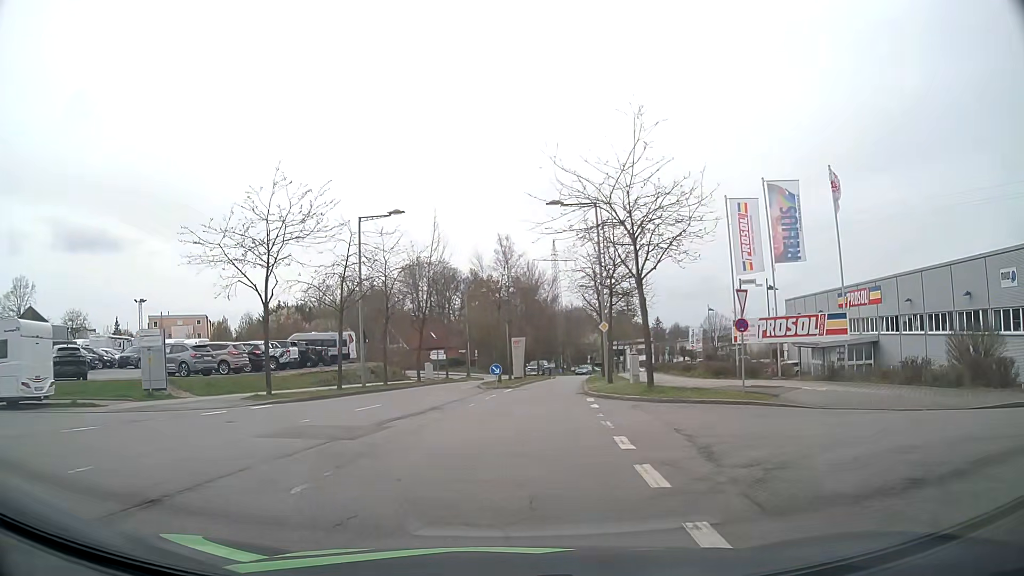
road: residential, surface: asphalt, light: Day
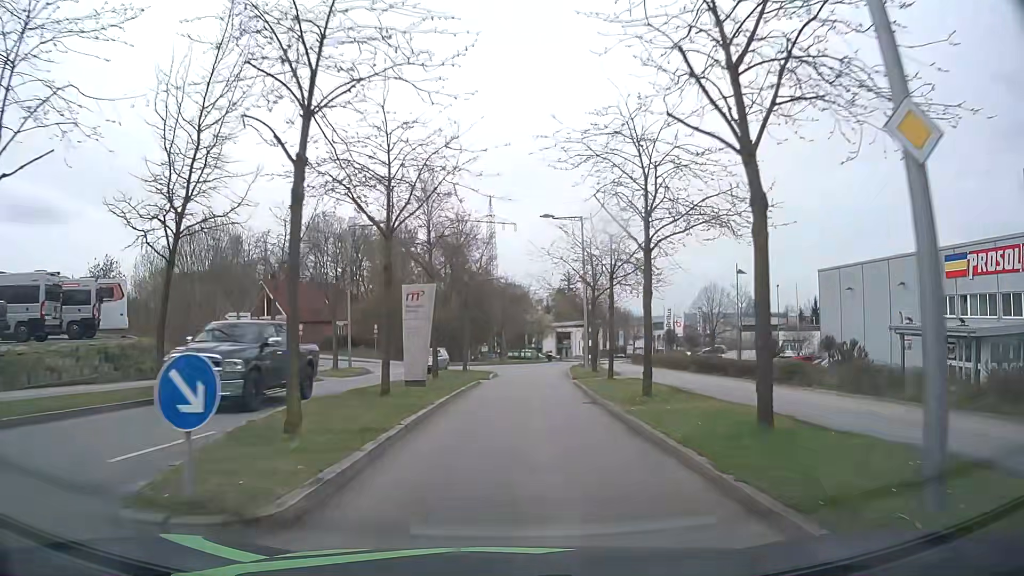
(+1.1, +29.6) m; +6°
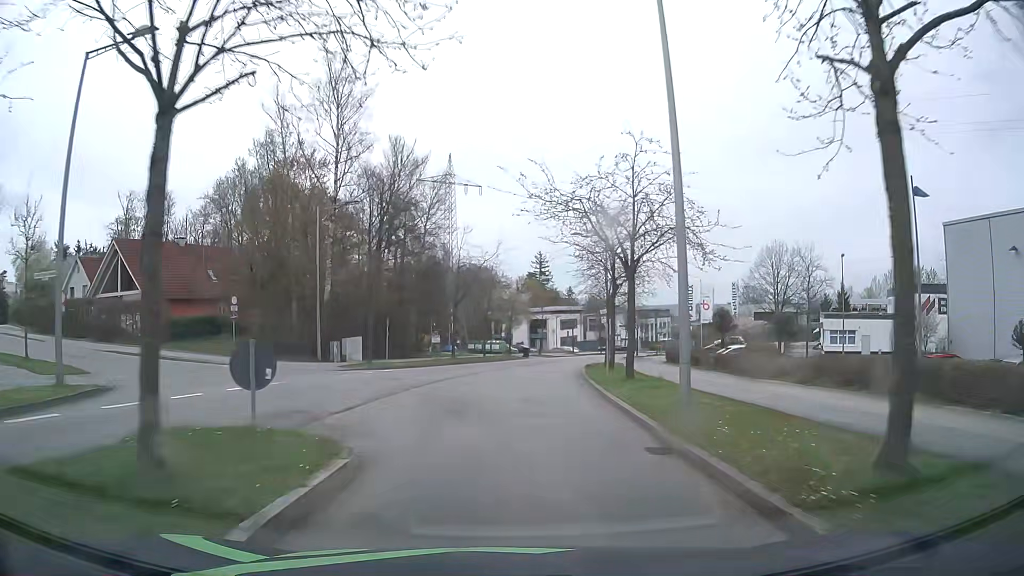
(+0.6, +27.1) m; +3°
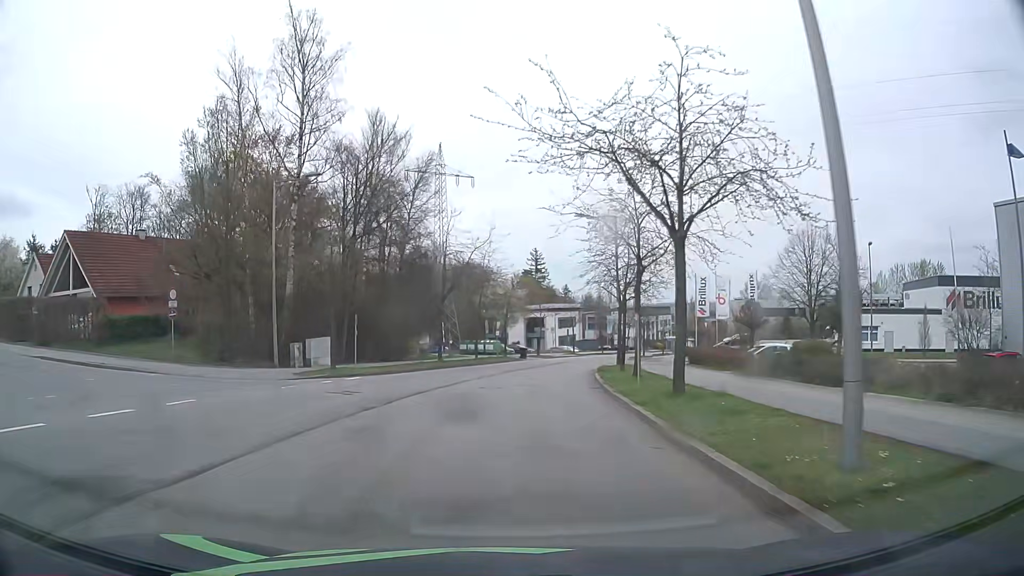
(+0.1, +6.6) m; +1°
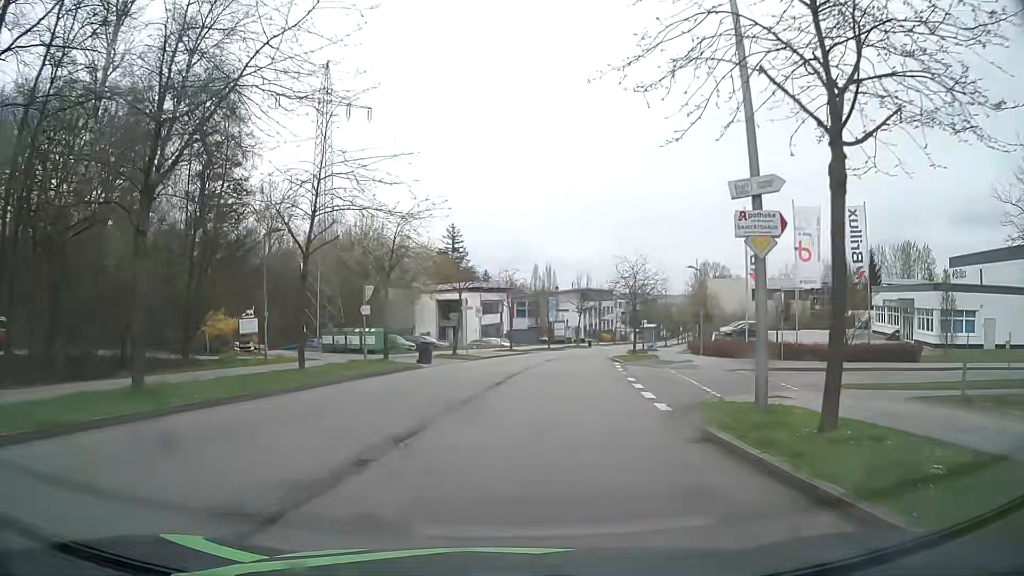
(+1.0, +30.0) m; +6°
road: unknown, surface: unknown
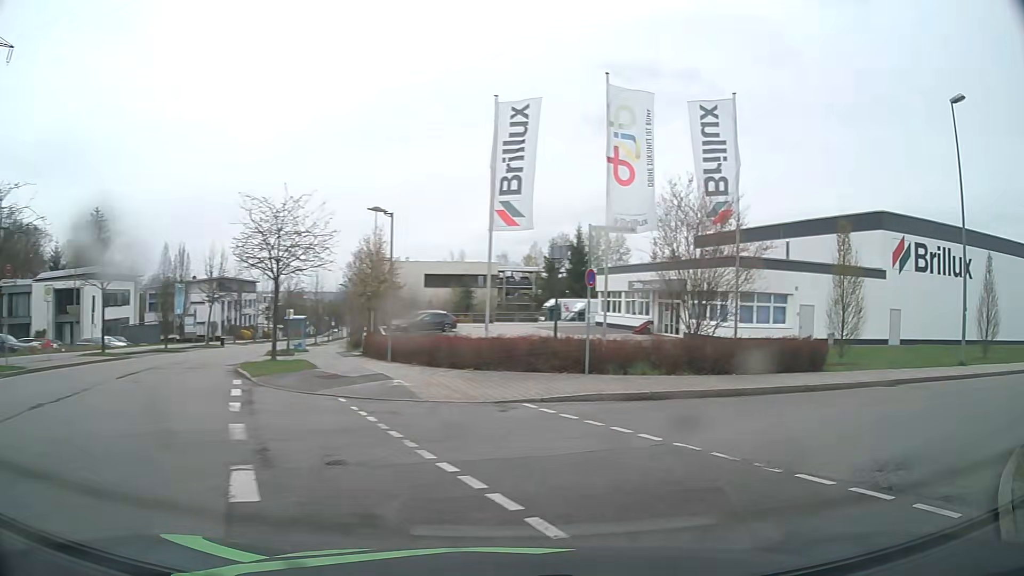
(+2.4, +16.6) m; +29°
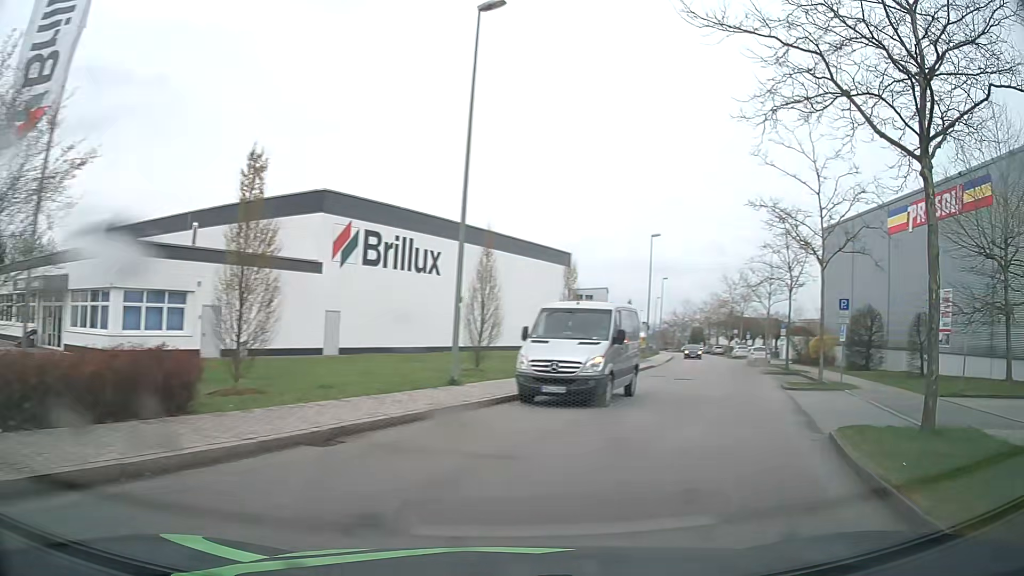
(+3.8, +8.6) m; +48°
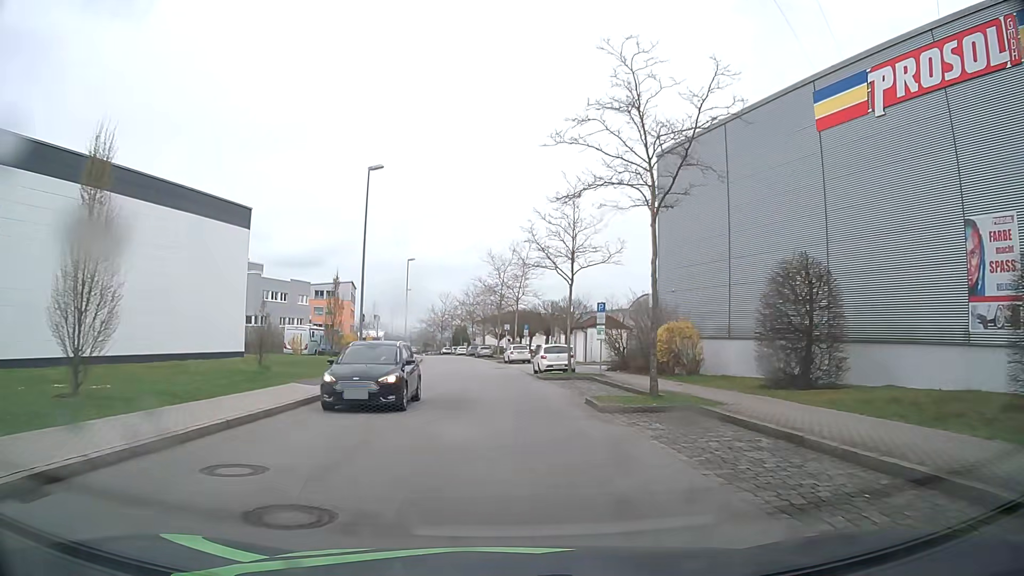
(+7.3, +21.7) m; +22°
(0, +10) (0, +20) (-1, +30) (-1, +40) (-2, +50) (-3, +60) (-4, +70) (-5, +80) (-7, +90) (-8, +100) m
